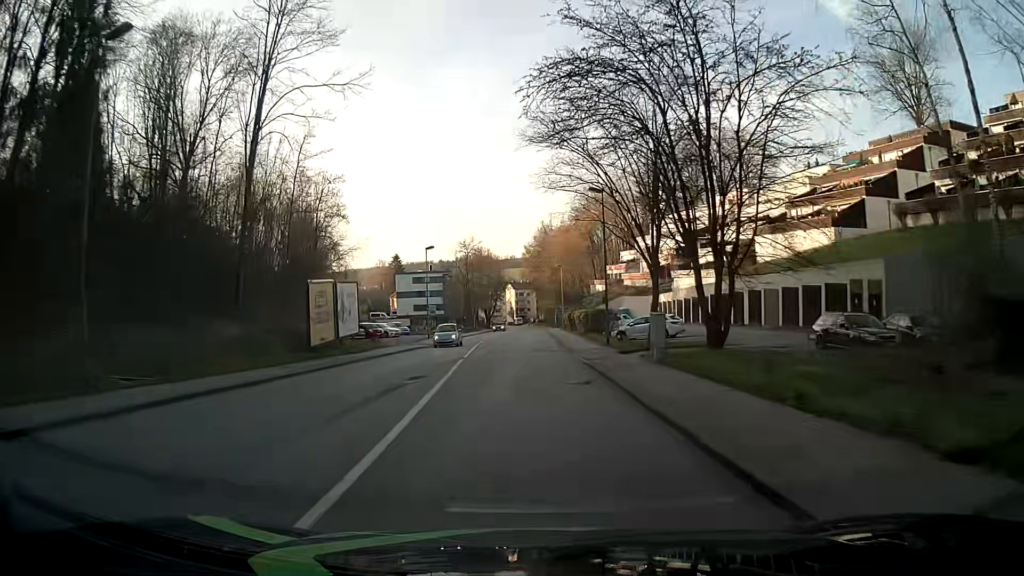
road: tertiary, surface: asphalt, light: Day
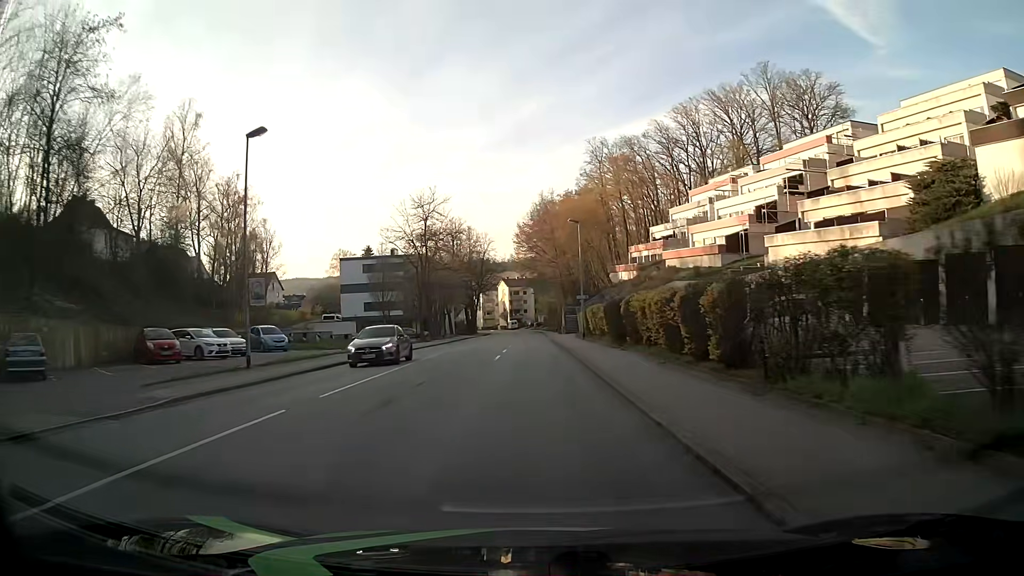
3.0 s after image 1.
(+0.1, +38.3) m; -1°
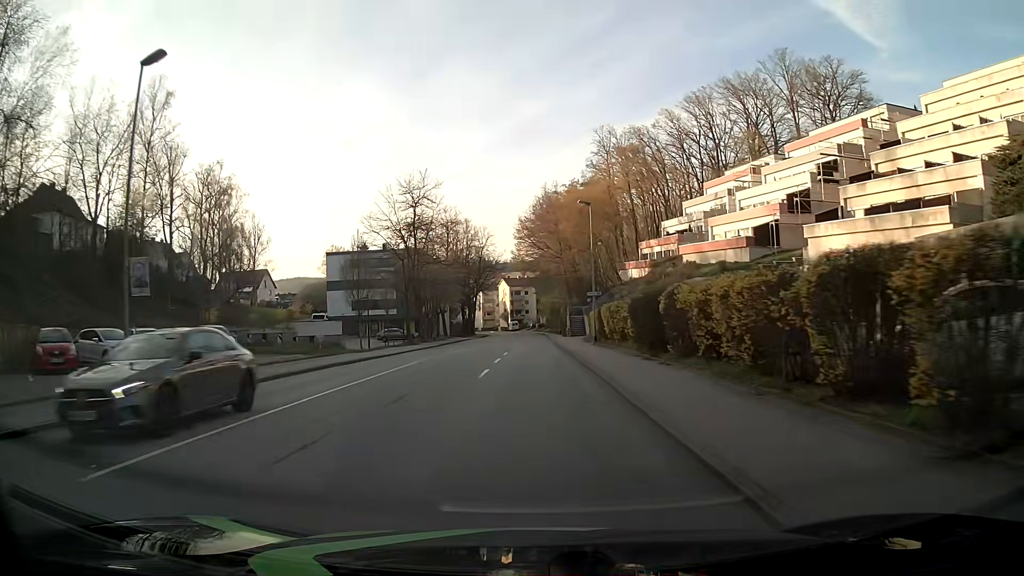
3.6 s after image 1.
(+0.1, +7.6) m; +1°
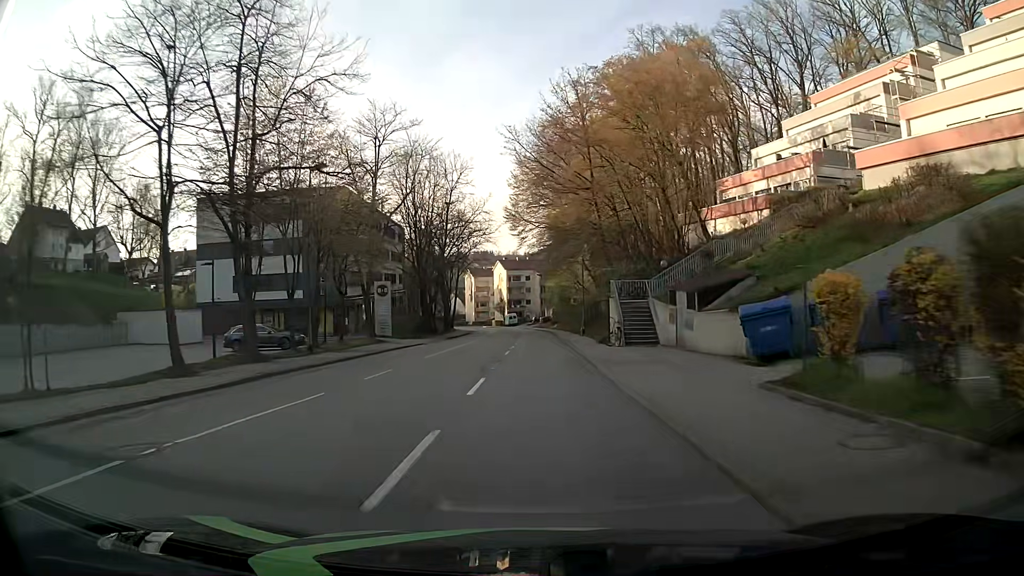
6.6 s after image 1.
(-0.3, +38.1) m; -1°
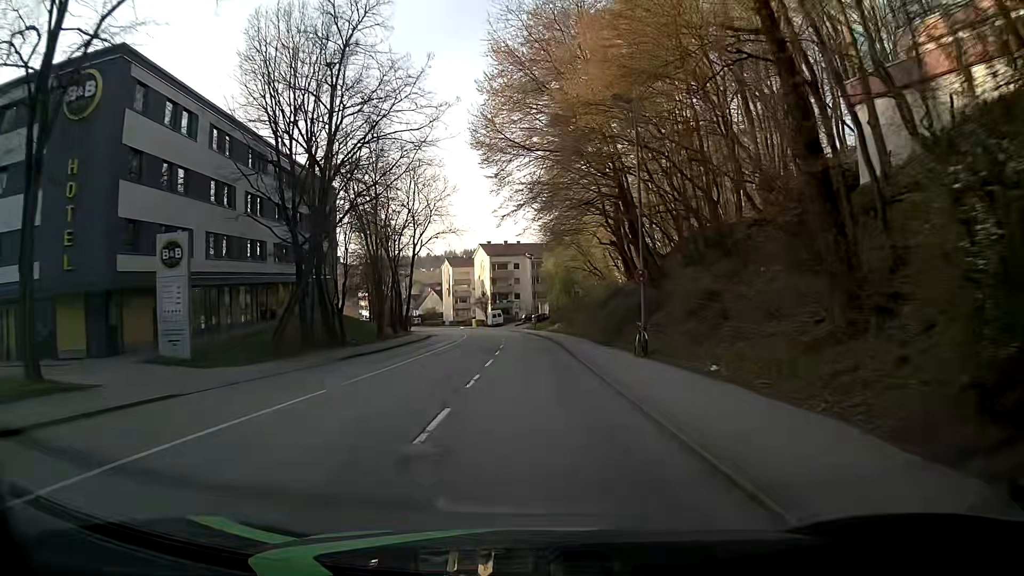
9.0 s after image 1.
(+0.2, +30.6) m; +1°
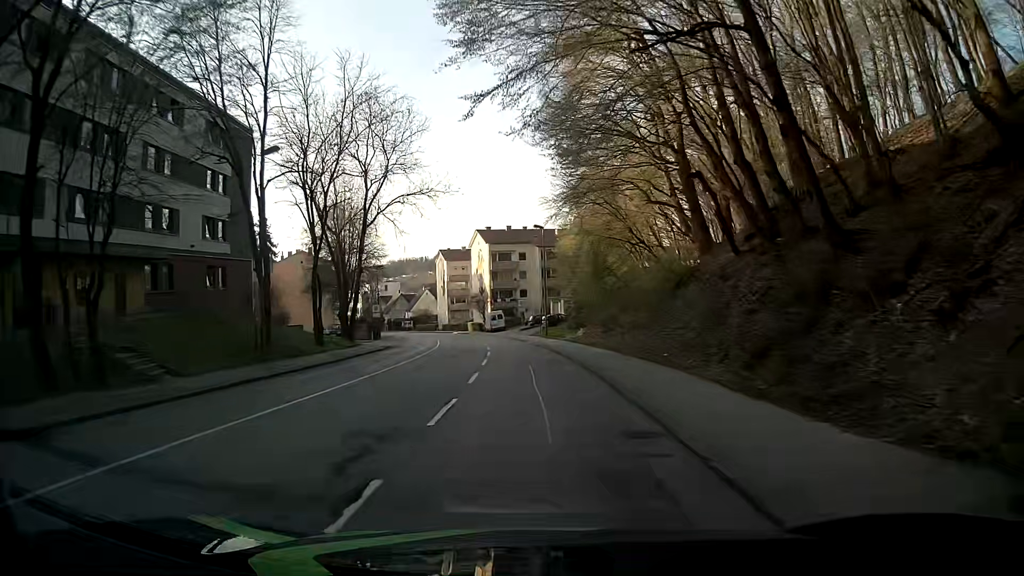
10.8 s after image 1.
(-0.1, +23.0) m; -1°
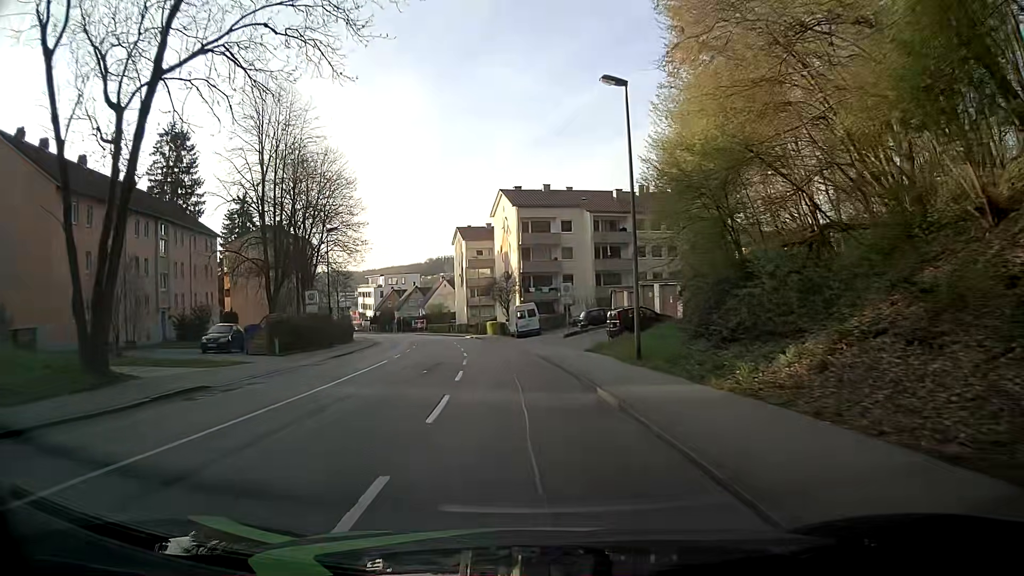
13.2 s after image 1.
(-1.1, +30.5) m; -4°
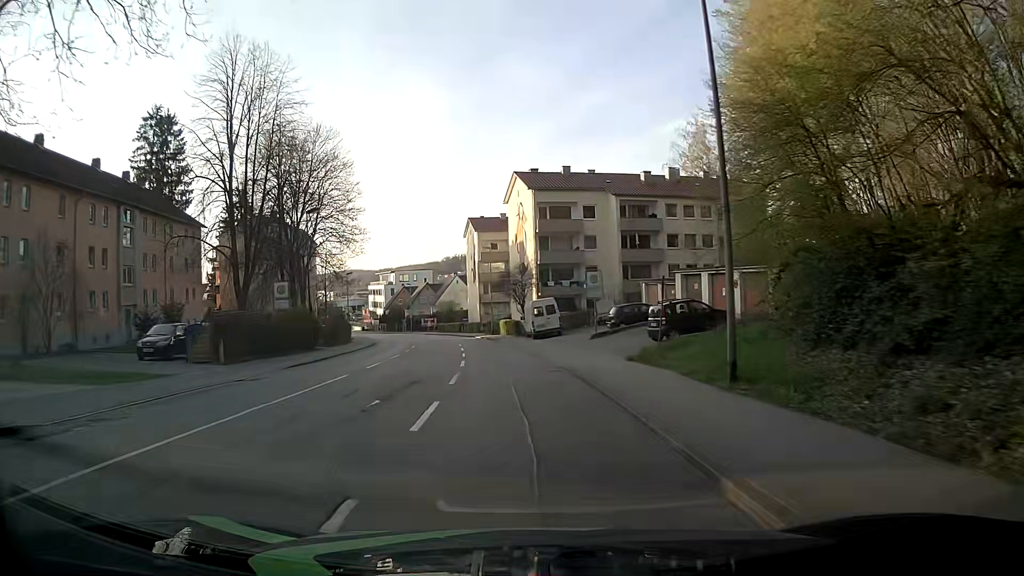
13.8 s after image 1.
(0.0, +7.6) m; -1°
(0, +10) (-1, +20) (-2, +30) (-3, +40) (-5, +50) (-7, +59) (-9, +69) (-12, +79) (-15, +88) (-19, +98) m
